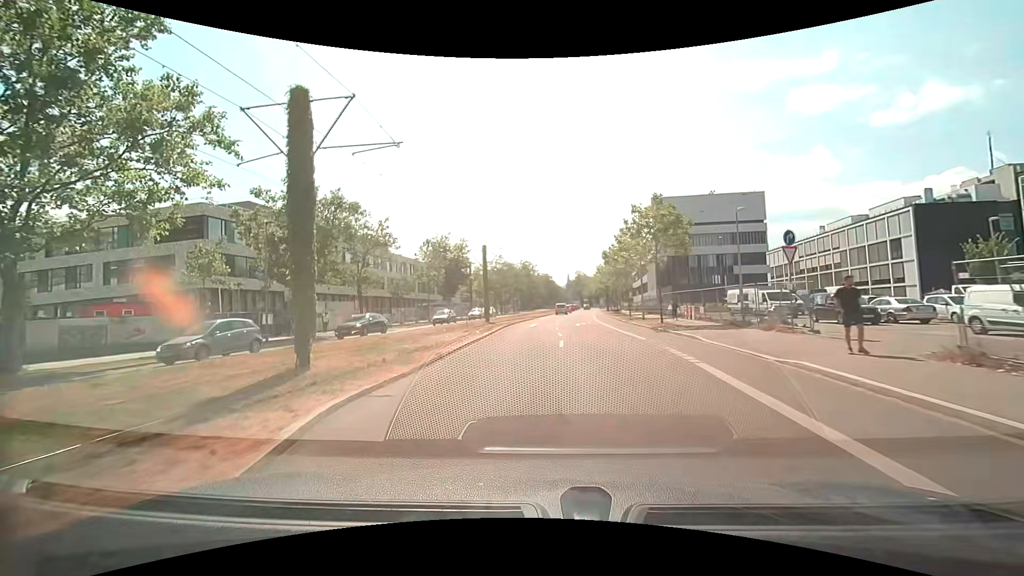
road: secondary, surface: asphalt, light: Day
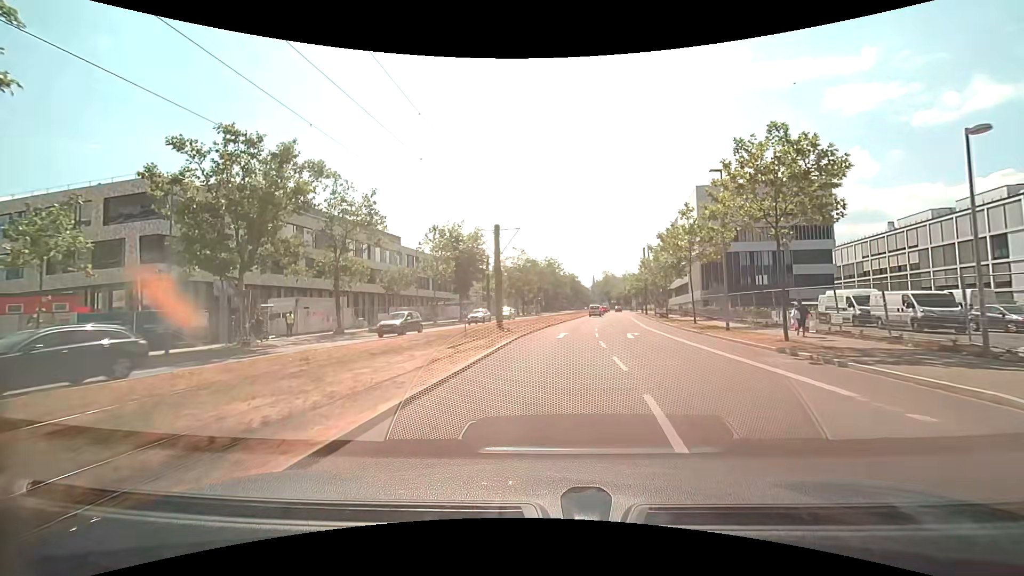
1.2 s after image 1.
(-0.3, +11.7) m; -2°
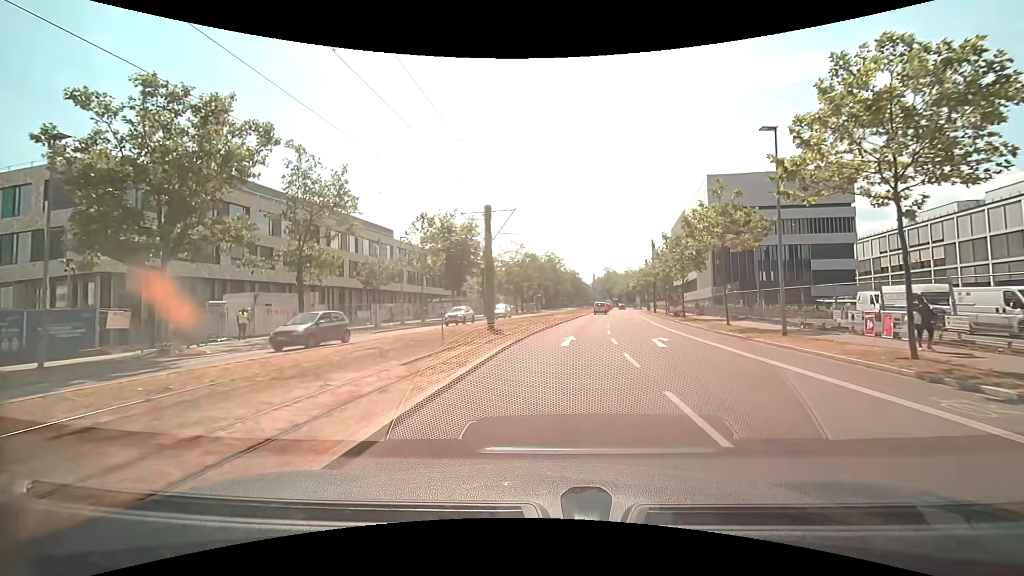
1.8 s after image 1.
(0.0, +5.8) m; 0°
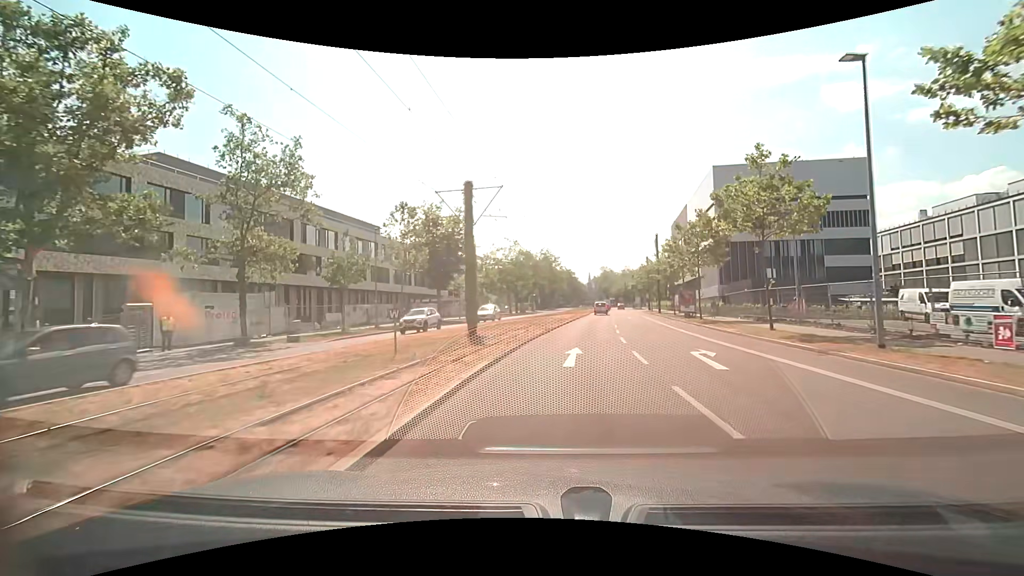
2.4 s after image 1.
(0.0, +5.7) m; +1°
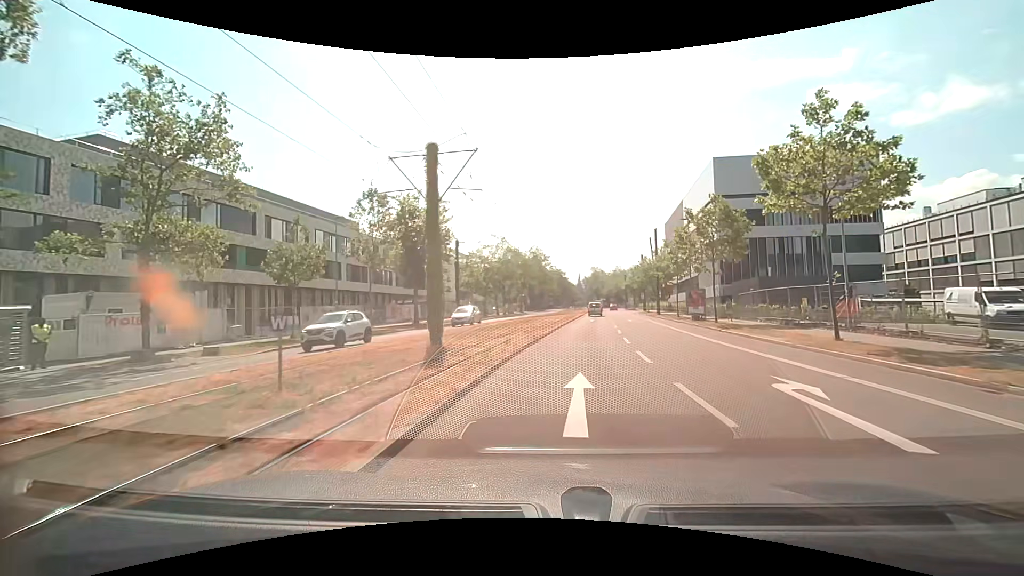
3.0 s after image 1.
(0.0, +5.6) m; +1°
